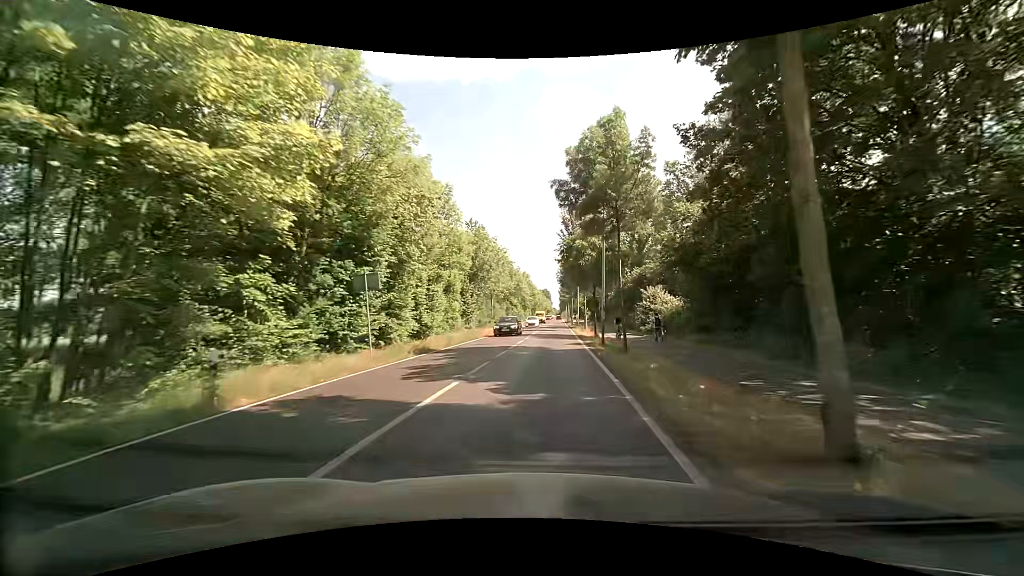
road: secondary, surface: asphalt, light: Day
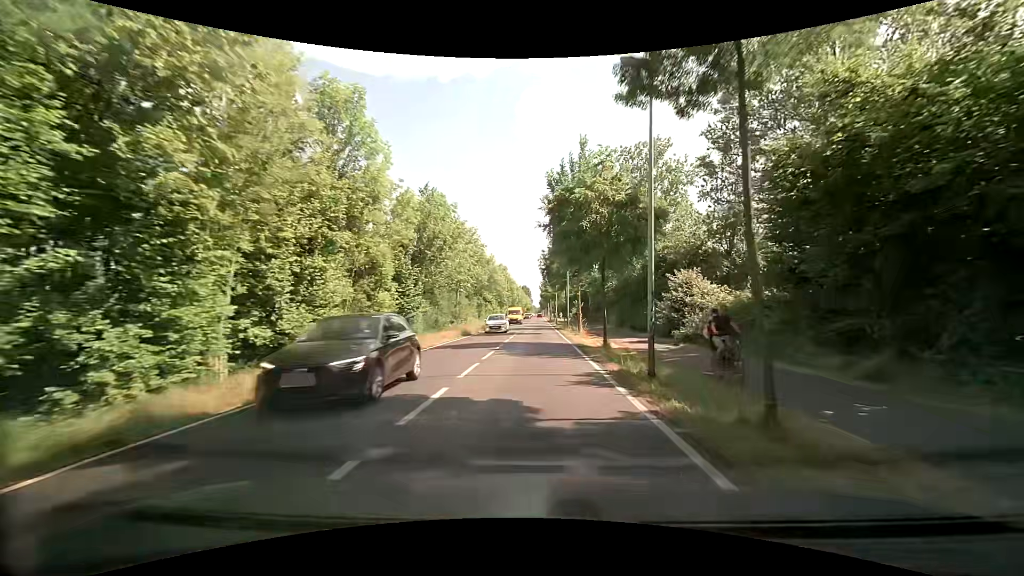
(+0.3, +14.4) m; +2°
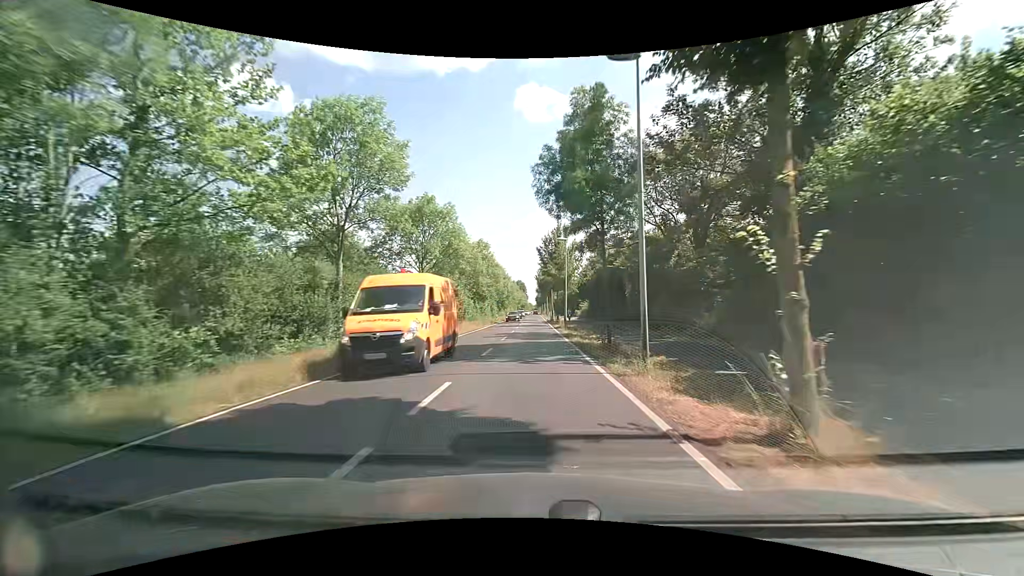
(+0.2, +31.3) m; +1°
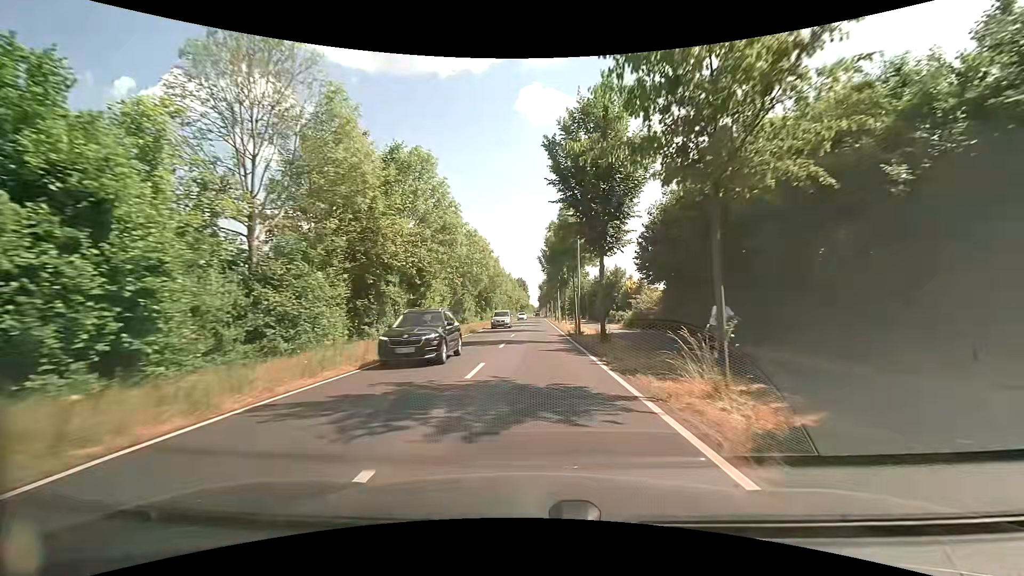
(-0.3, +41.2) m; -1°
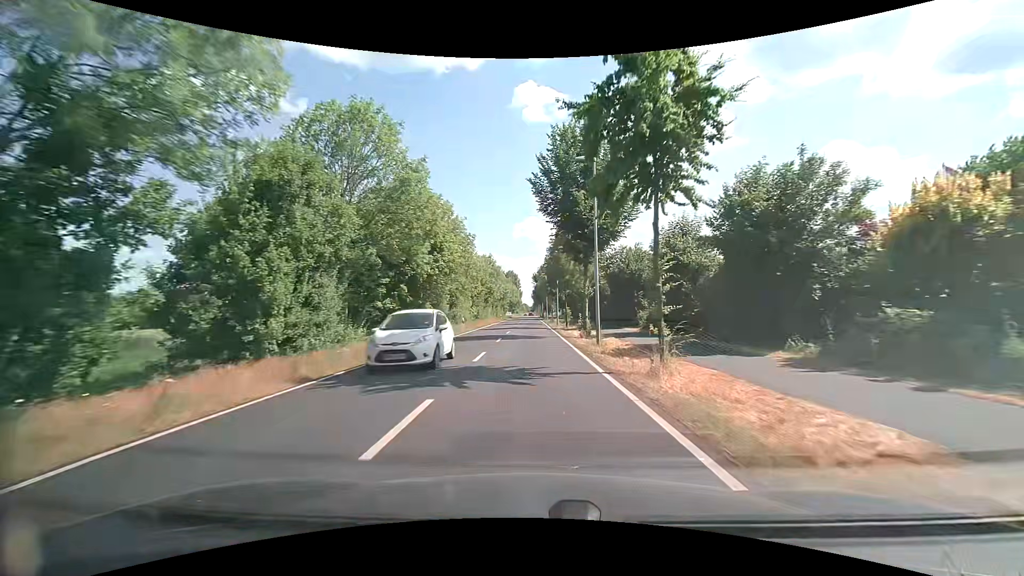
(+0.4, +41.5) m; +1°
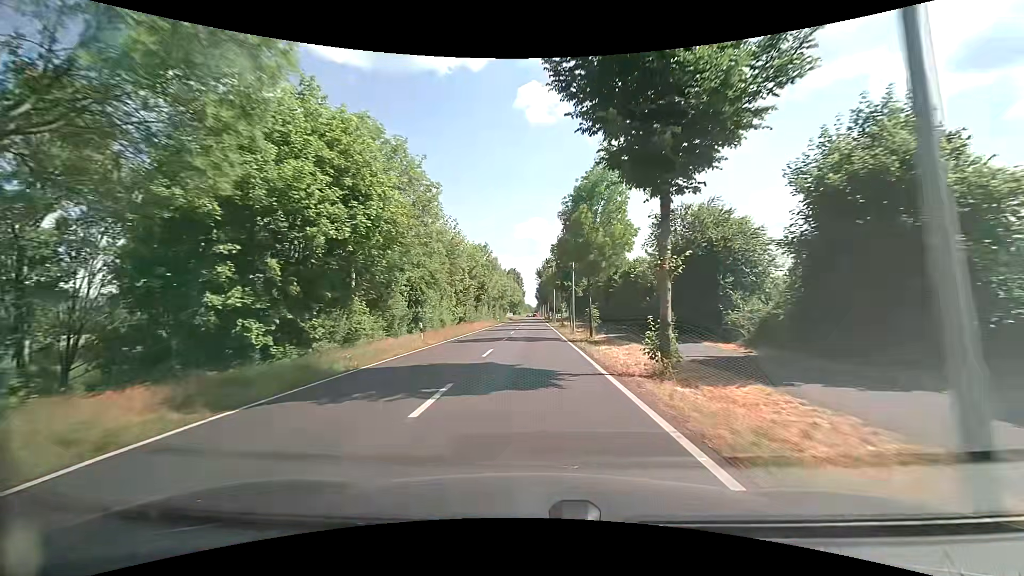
(0.0, +16.1) m; 0°
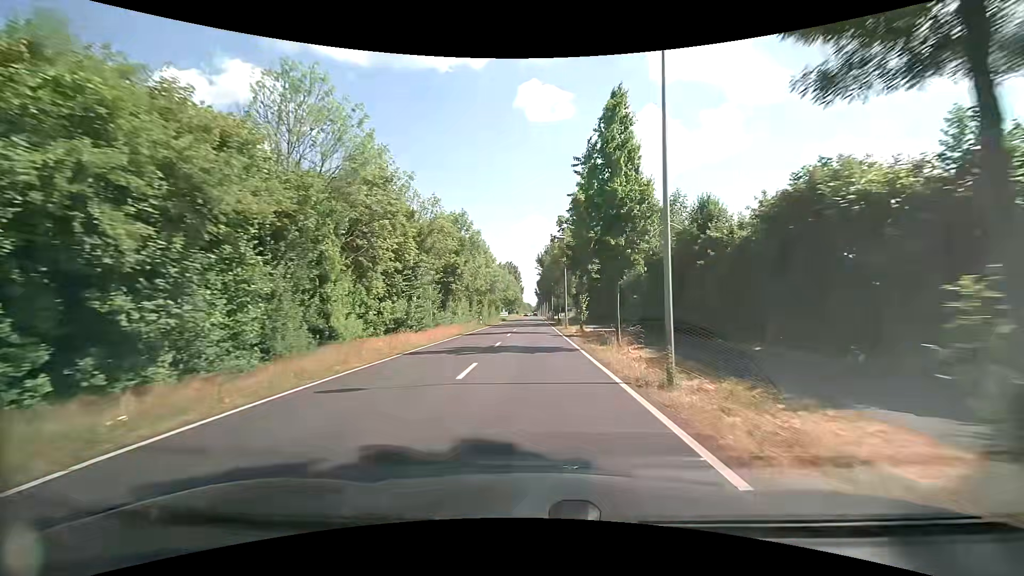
(-0.1, +23.4) m; 0°
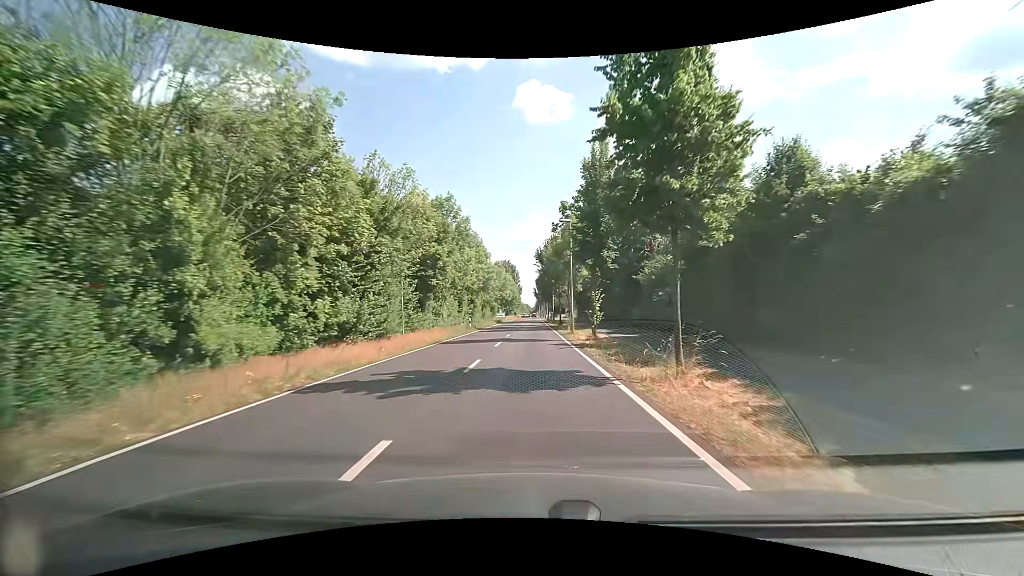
(0.0, +7.7) m; 0°
(0, +10) (0, +20) (0, +30) (0, +40) (0, +50) (0, +60) (0, +70) (0, +80) (0, +90) (0, +100) m
